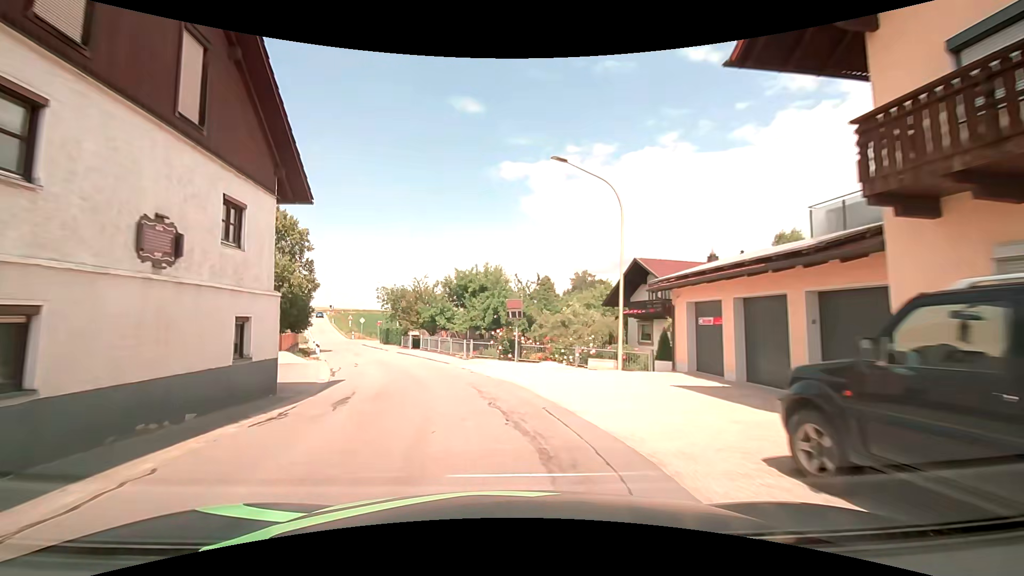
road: tertiary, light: Day
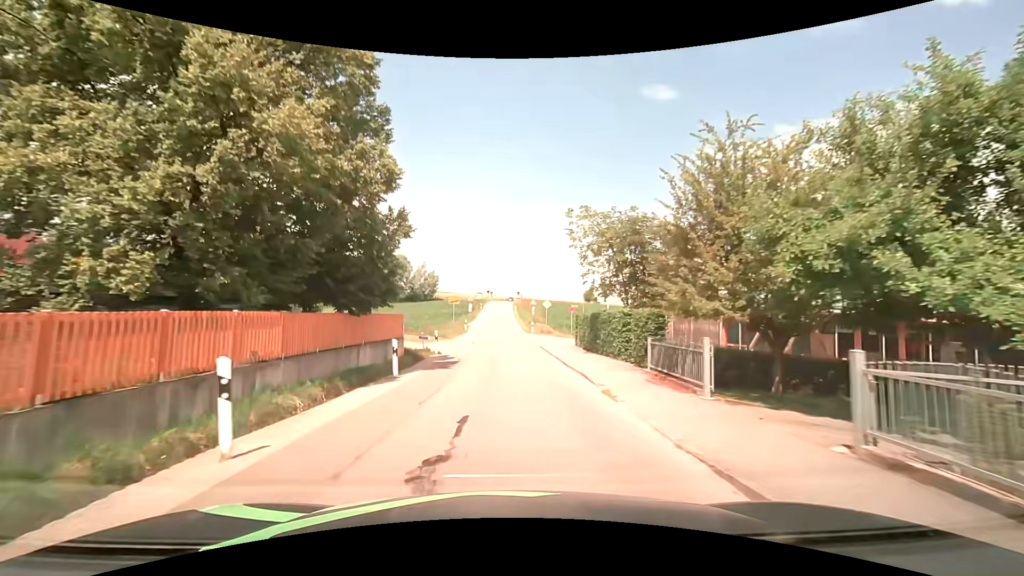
(-6.4, +29.9) m; -21°
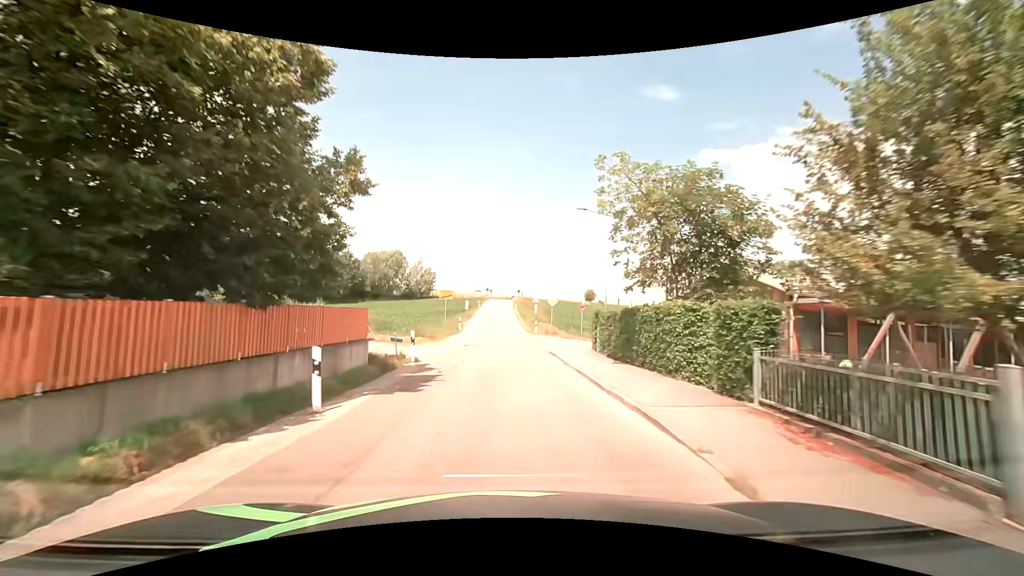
(0.0, +5.7) m; 0°
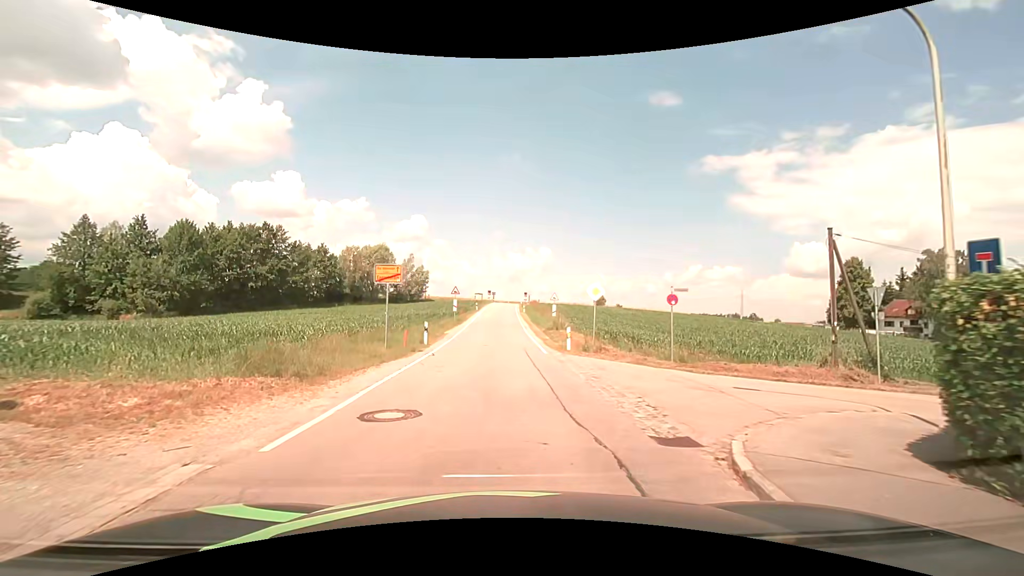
(+0.1, +18.5) m; 0°
